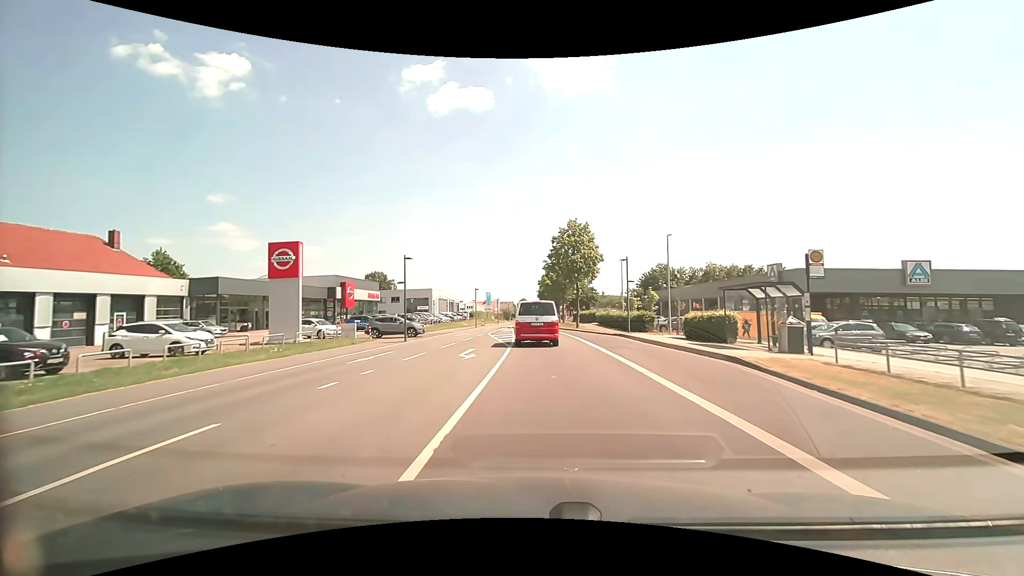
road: secondary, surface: asphalt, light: Day
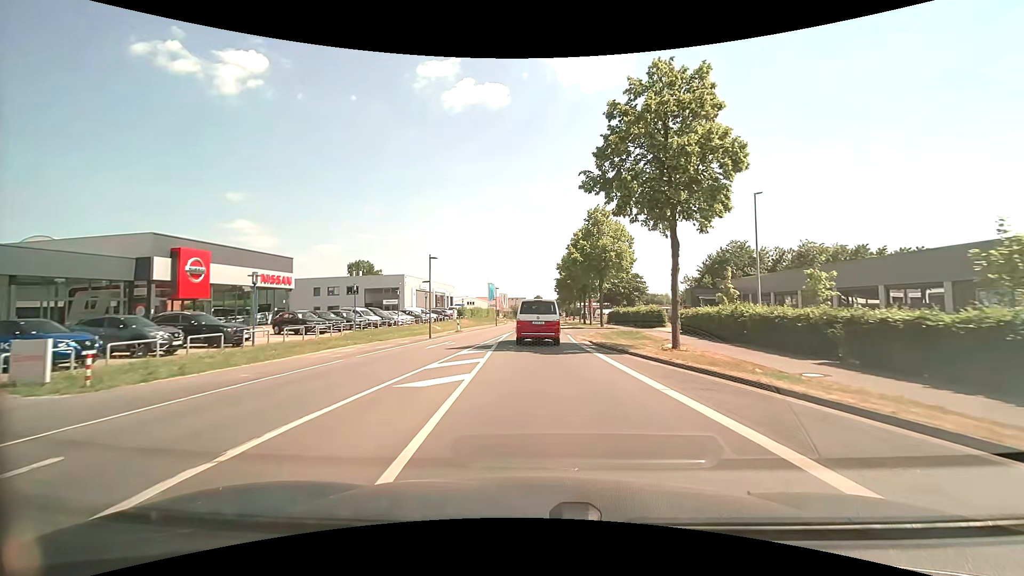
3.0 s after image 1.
(-0.3, +35.1) m; -2°
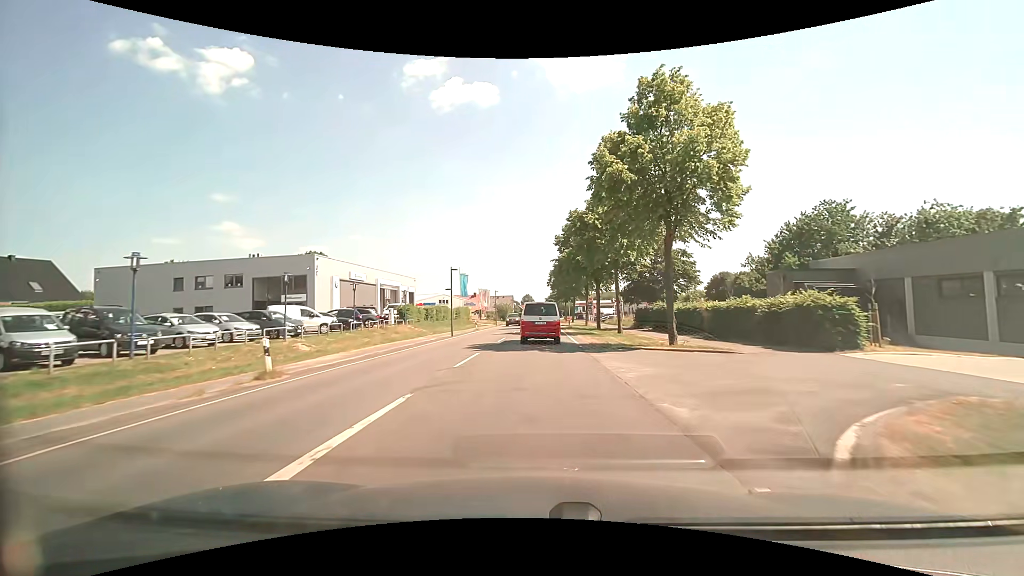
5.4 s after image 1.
(+0.2, +29.0) m; +1°
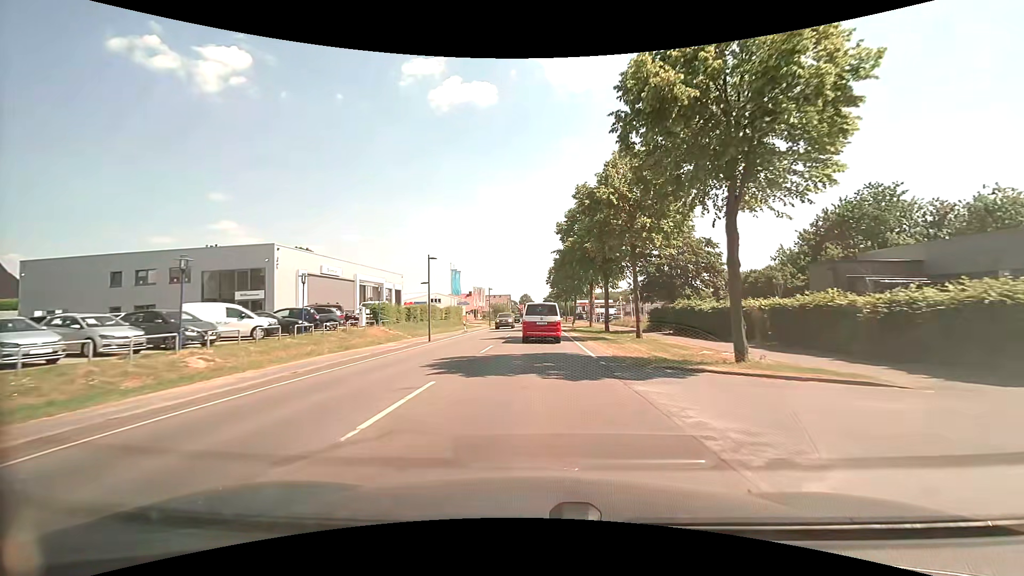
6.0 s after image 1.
(0.0, +7.4) m; 0°
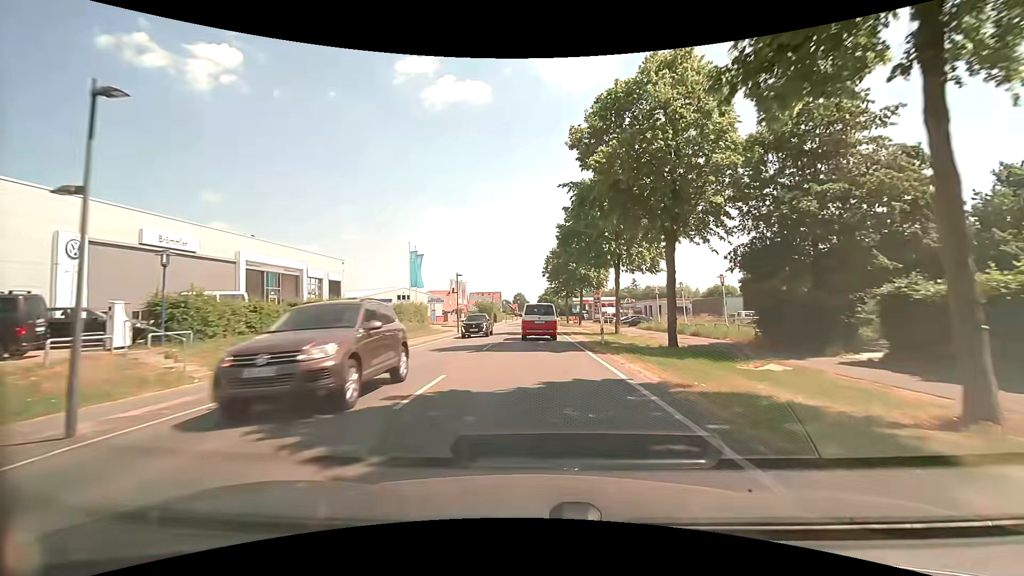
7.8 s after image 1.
(+0.1, +23.0) m; +1°
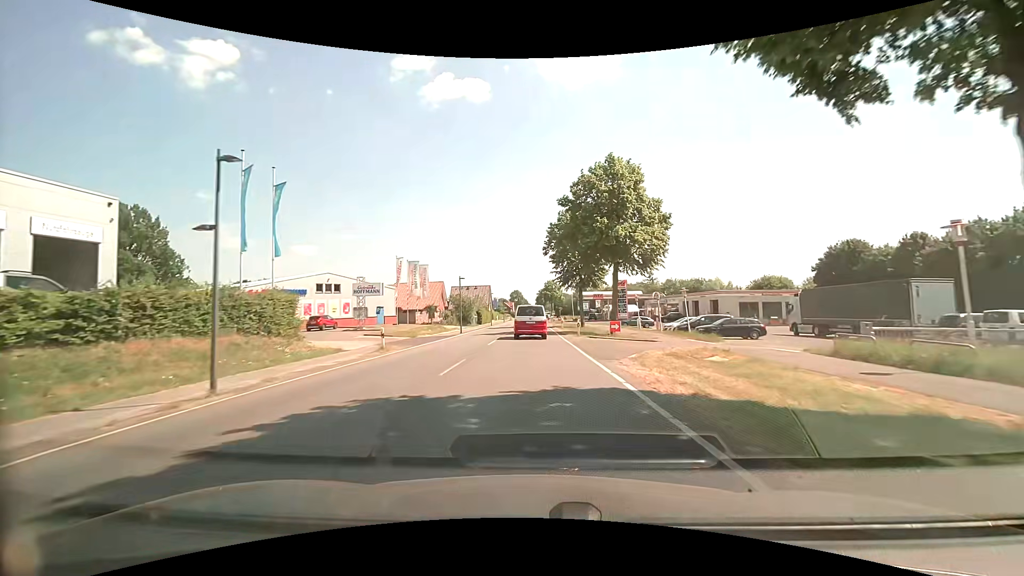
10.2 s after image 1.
(+0.1, +32.2) m; 0°
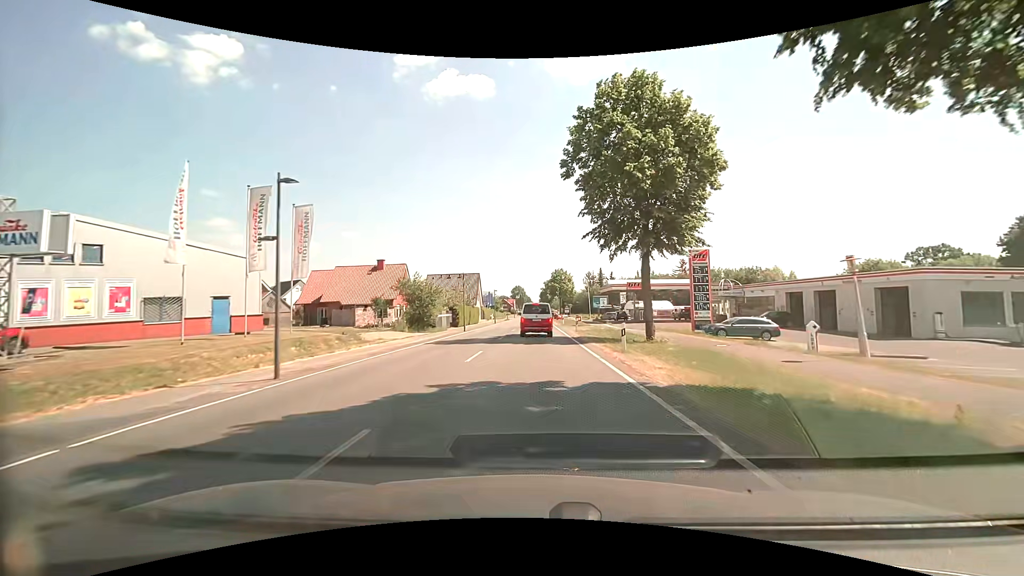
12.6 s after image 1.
(-0.1, +33.4) m; 0°
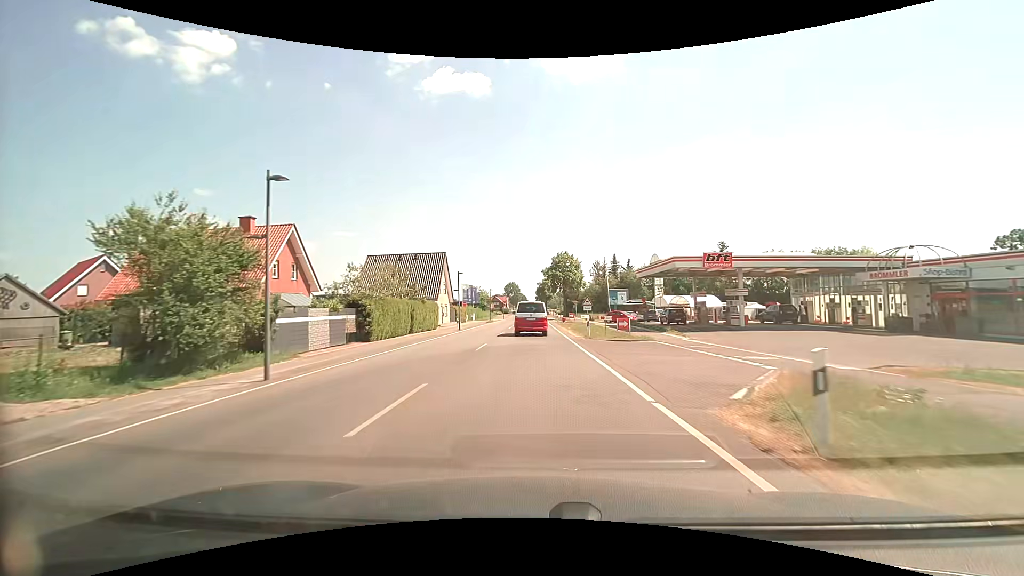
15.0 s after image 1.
(+0.3, +32.4) m; +1°
(0, +10) (0, +20) (0, +30) (0, +40) (0, +50) (0, +60) (0, +70) (0, +80) (+1, +90) (+1, +100) m
